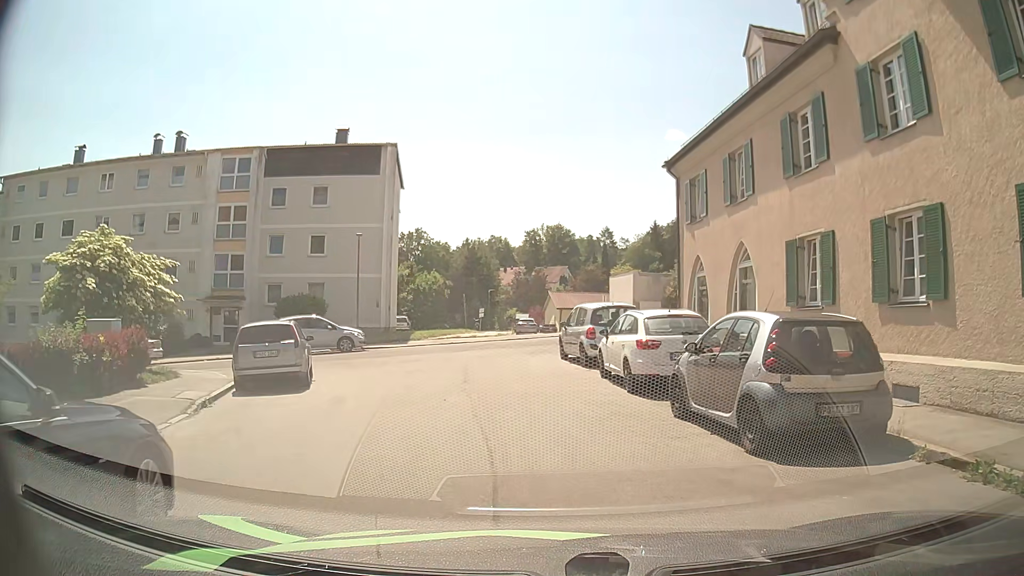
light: Day
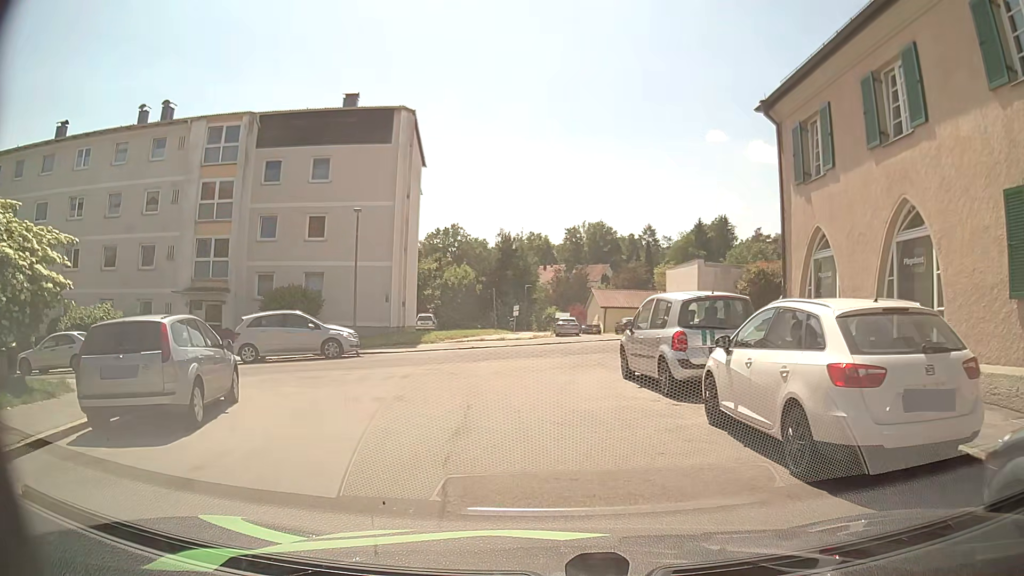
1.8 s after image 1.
(-0.1, +6.7) m; -2°
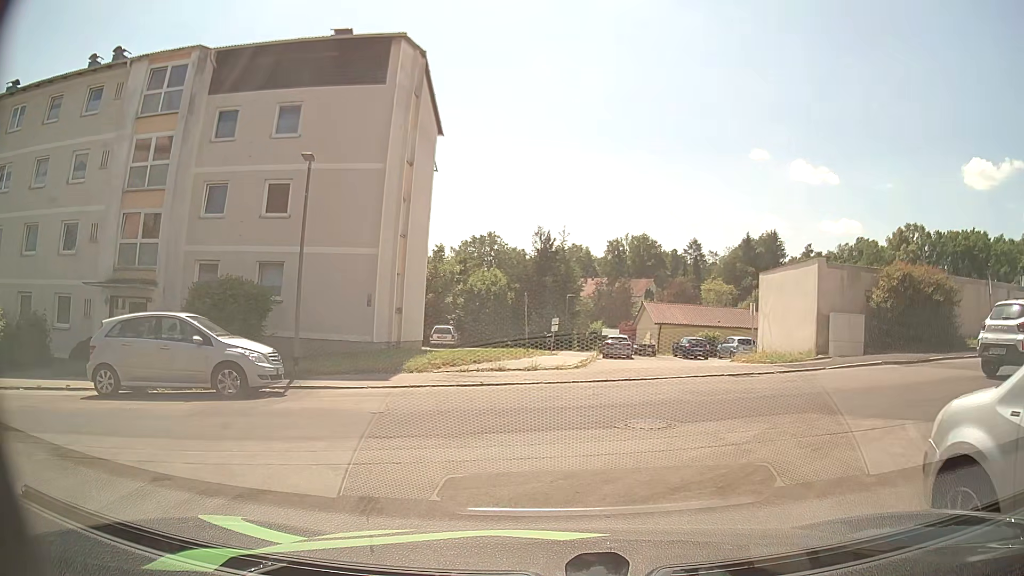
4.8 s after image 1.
(-0.4, +9.7) m; -4°
